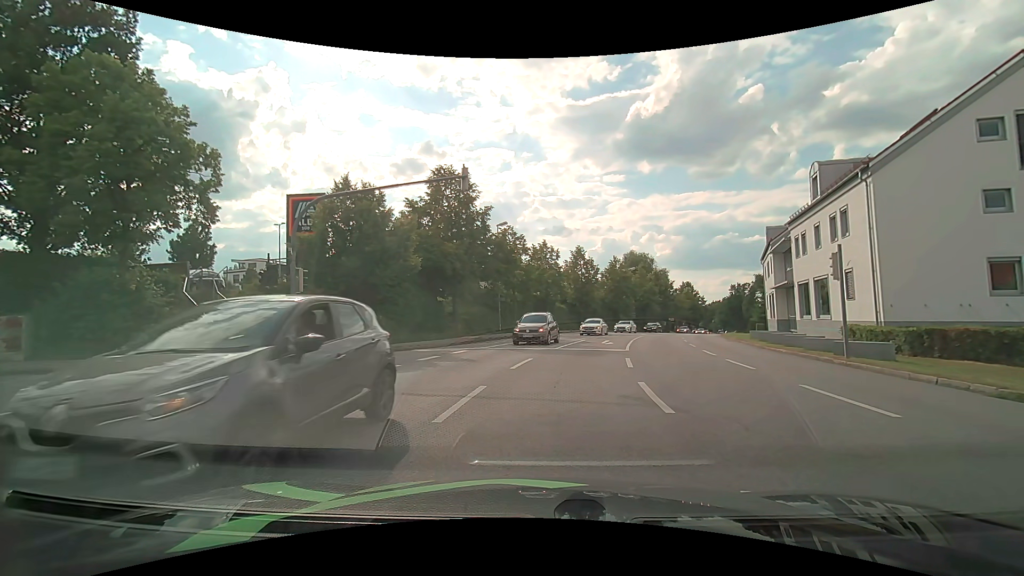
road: tertiary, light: Day
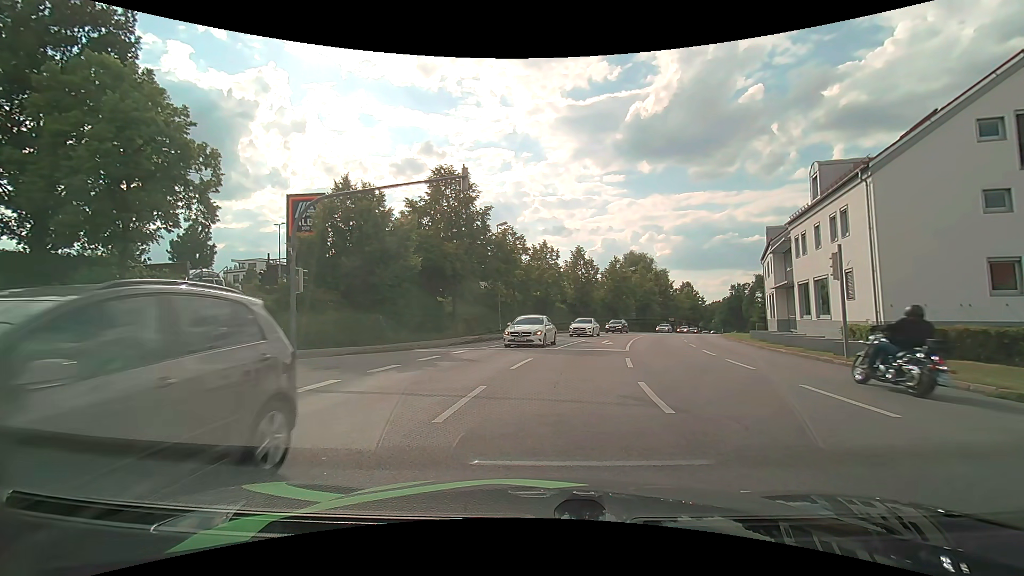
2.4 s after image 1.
(0.0, 0.0) m; 0°
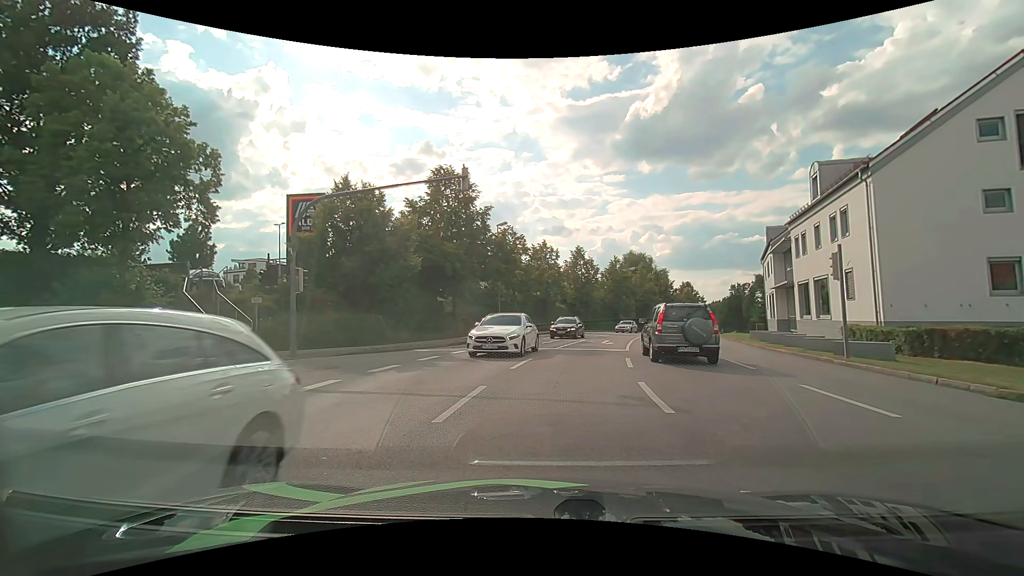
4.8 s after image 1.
(0.0, 0.0) m; 0°
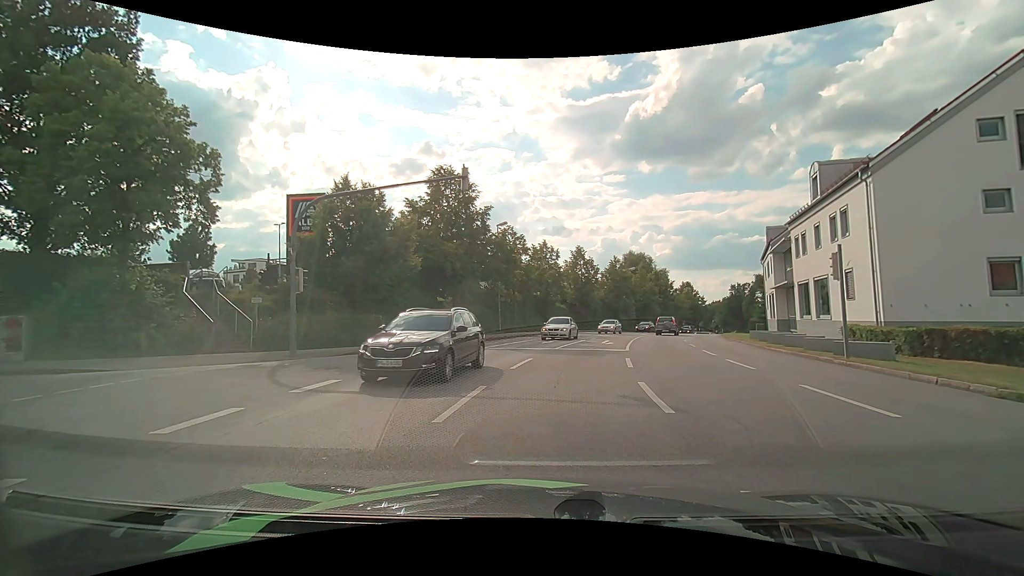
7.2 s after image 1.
(0.0, 0.0) m; 0°
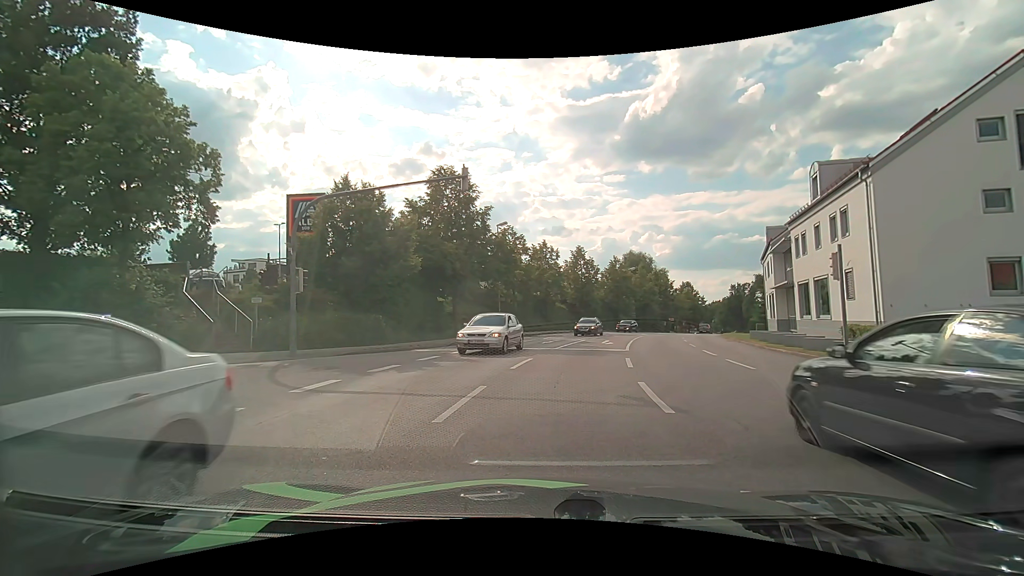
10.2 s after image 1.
(0.0, 0.0) m; 0°
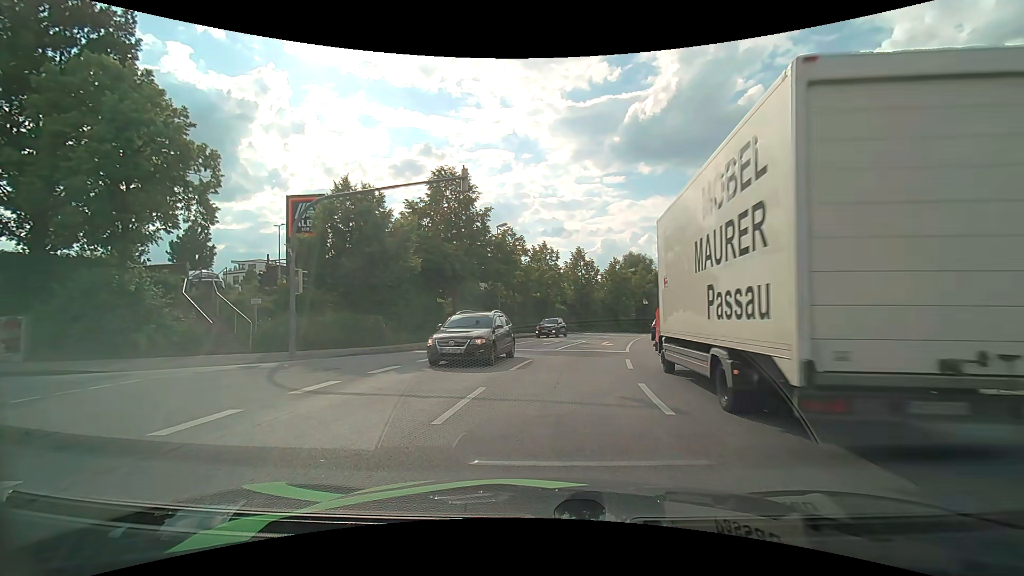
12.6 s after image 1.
(0.0, 0.0) m; 0°
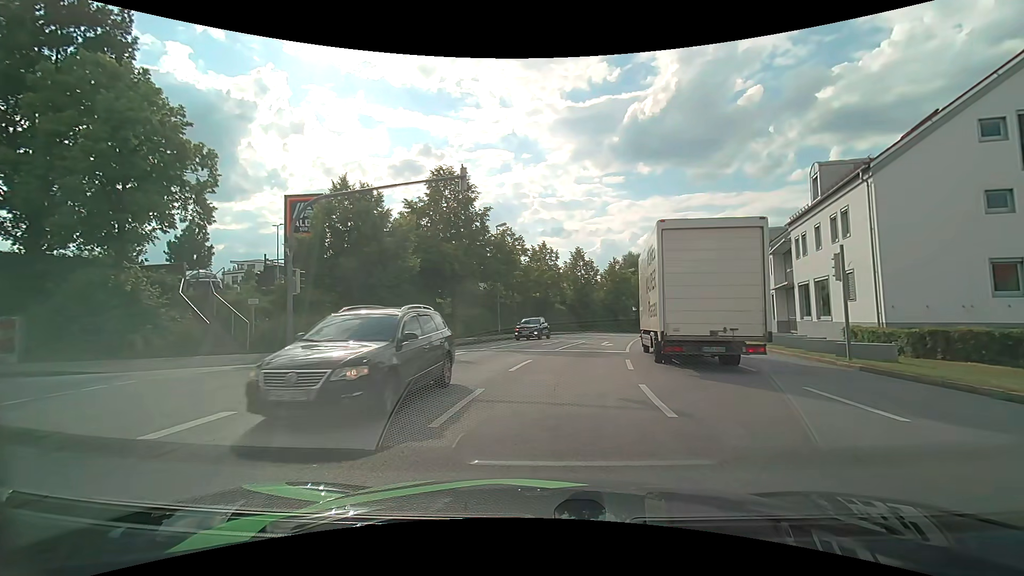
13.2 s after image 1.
(0.0, +0.1) m; 0°
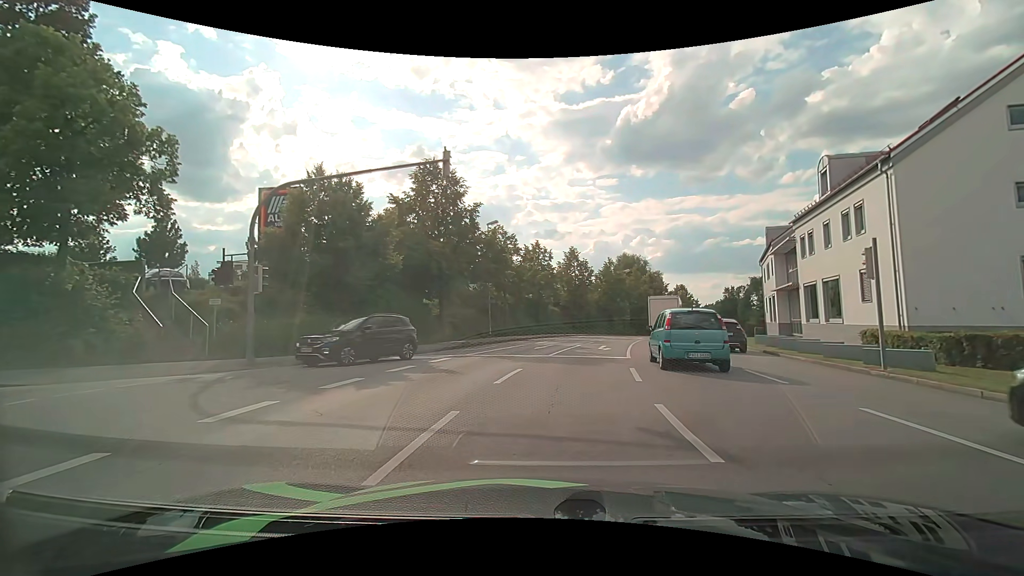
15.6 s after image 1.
(0.0, +2.0) m; +2°
(-3, +9) (-13, +10) (-23, +9) (-33, +7) (-42, +5) (-52, +4) (-62, +3) (-72, +2) (-82, +3) (-88, +11) m
